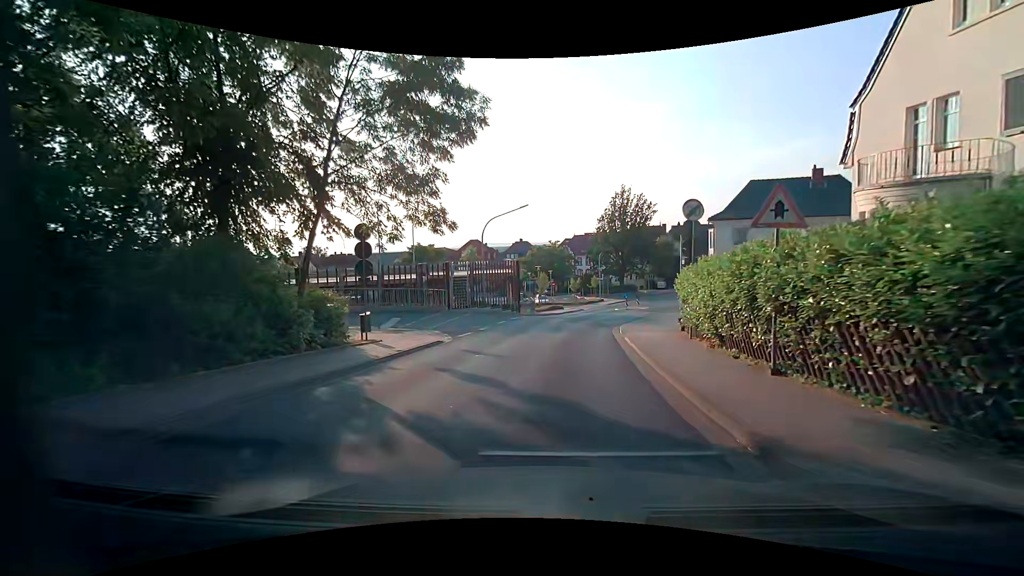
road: residential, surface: asphalt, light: Day
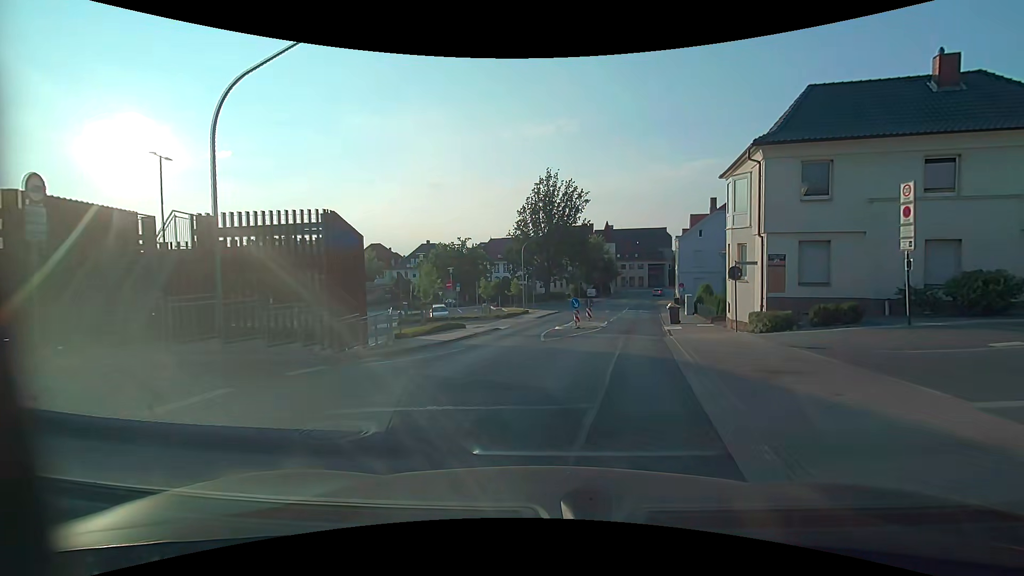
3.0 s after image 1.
(+1.5, +22.3) m; +10°
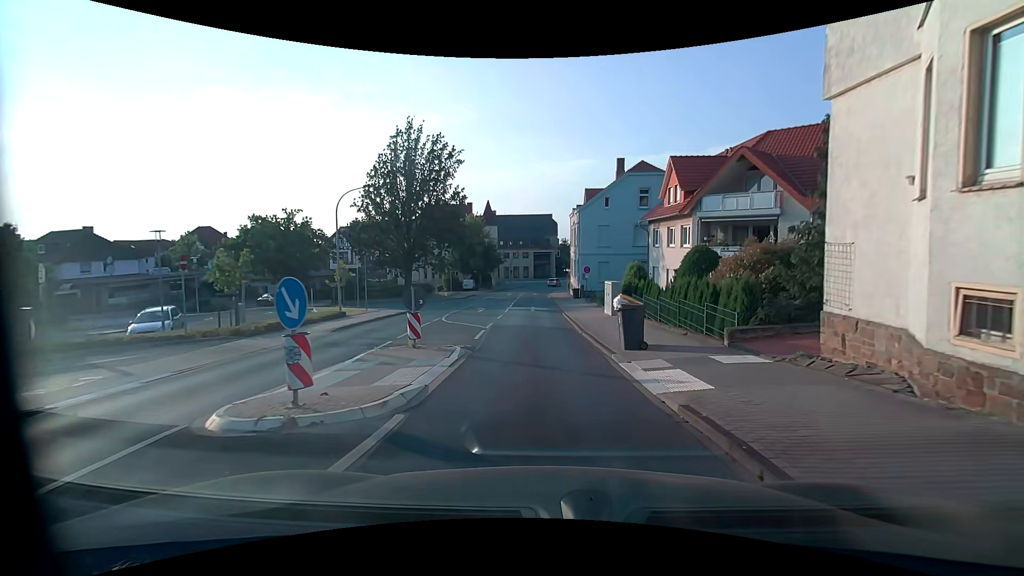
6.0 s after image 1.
(+2.6, +20.1) m; +14°
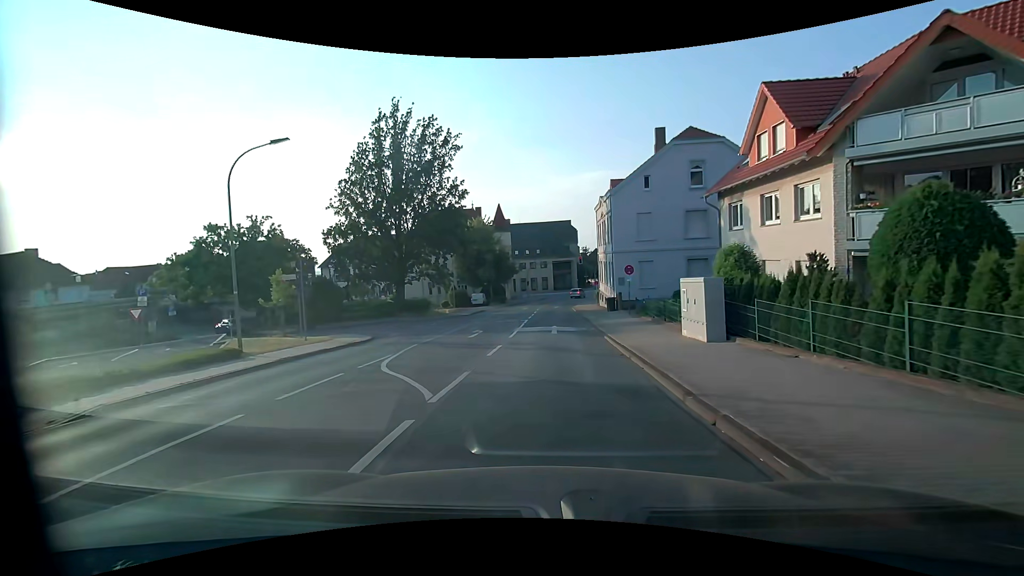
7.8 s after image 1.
(-0.6, +11.9) m; -5°
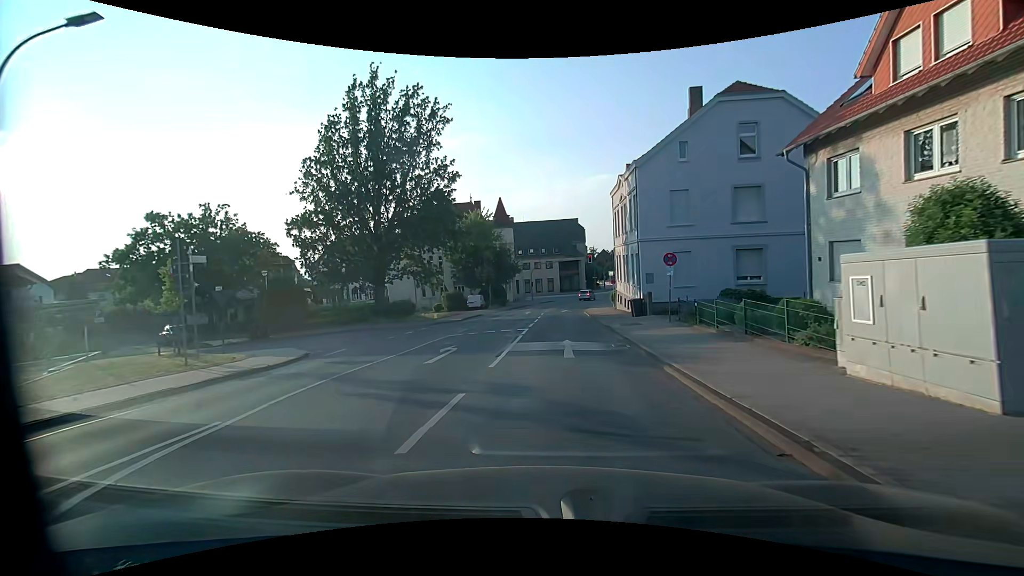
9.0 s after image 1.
(0.0, +8.3) m; 0°
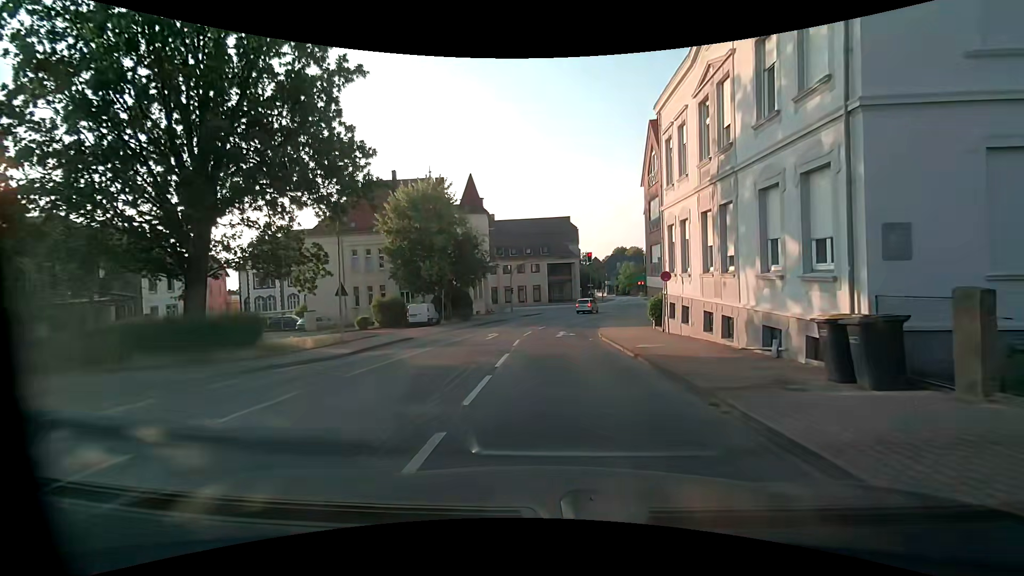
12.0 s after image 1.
(+0.2, +21.7) m; +2°
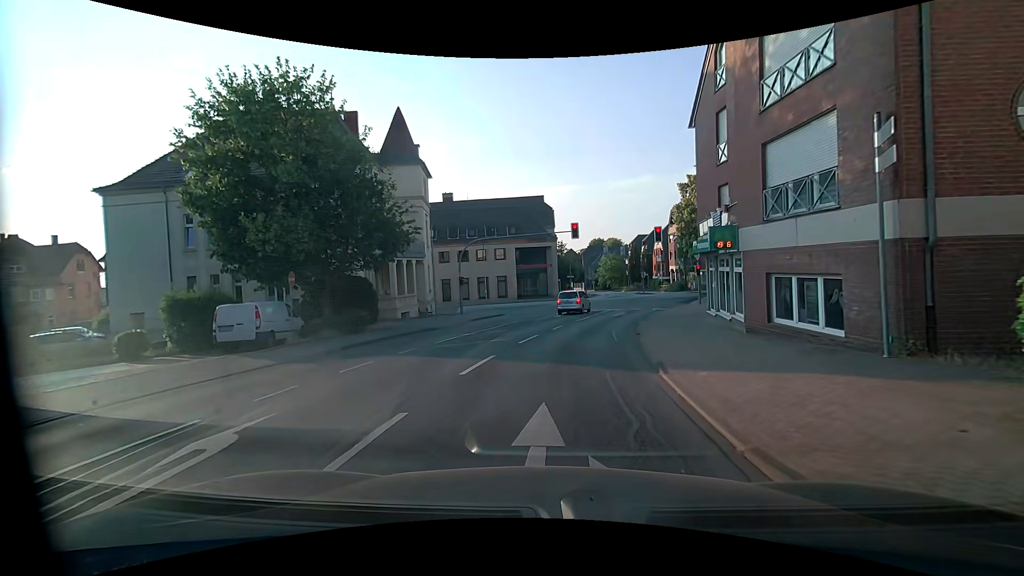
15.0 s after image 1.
(+0.3, +20.2) m; +4°
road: unclassified
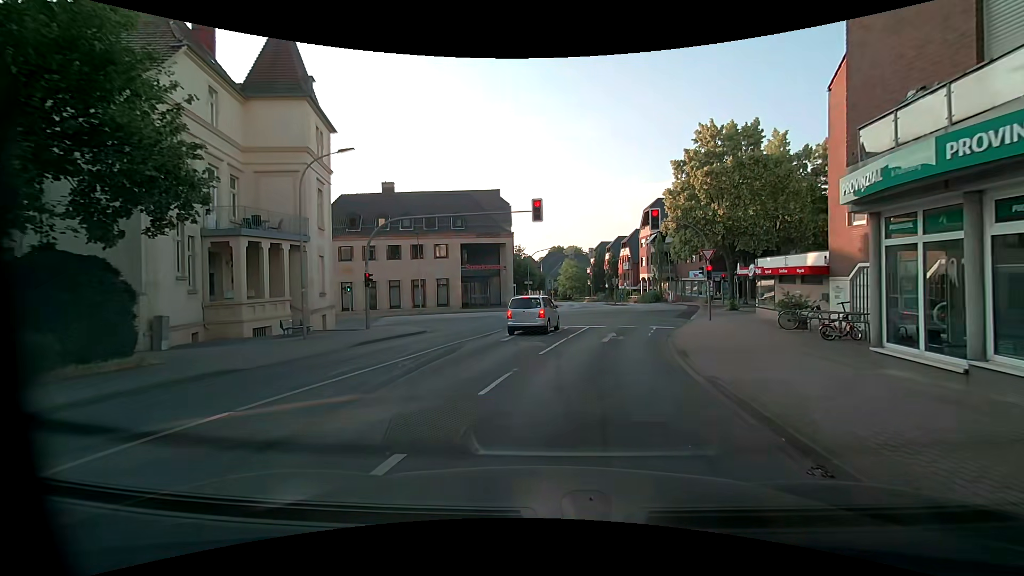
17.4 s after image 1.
(0.0, +13.3) m; +4°
